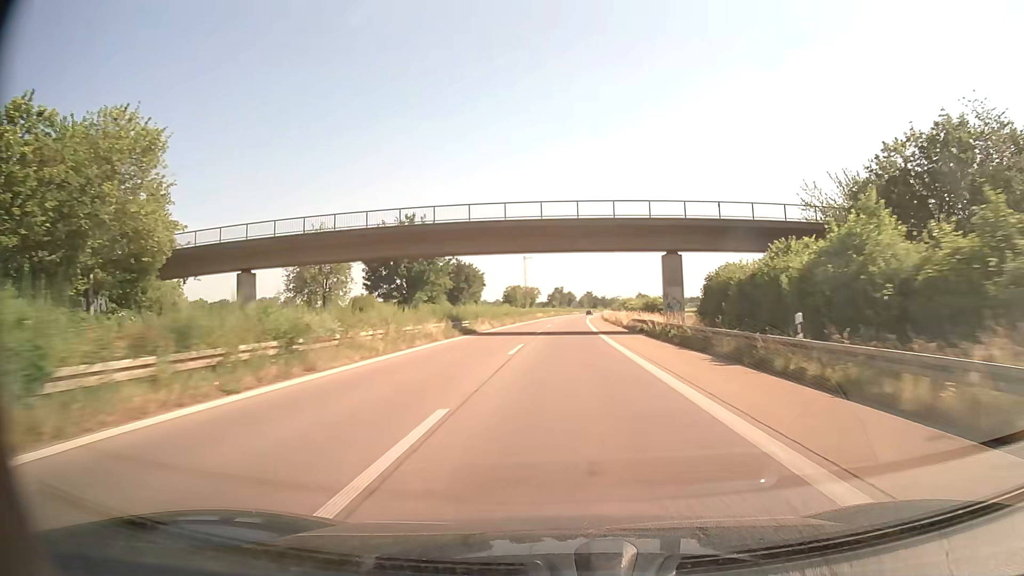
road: trunk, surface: asphalt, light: Day
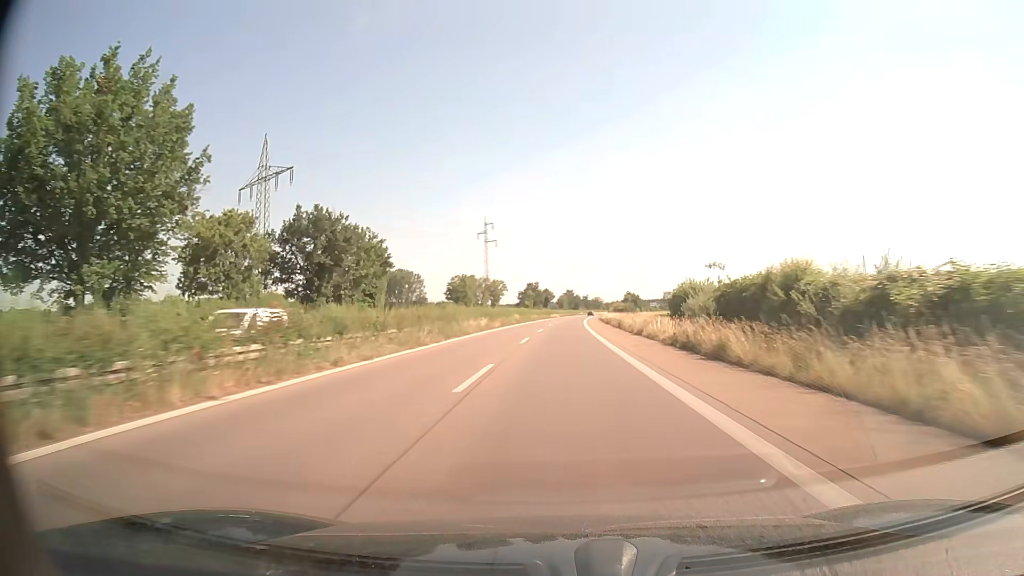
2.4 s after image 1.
(+1.0, +64.4) m; +2°
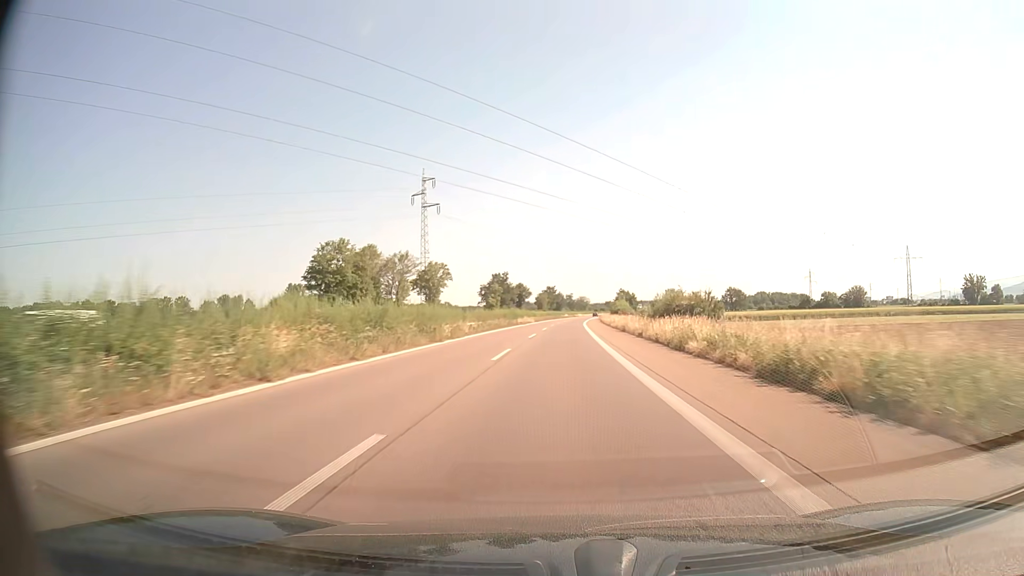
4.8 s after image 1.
(+1.1, +64.2) m; +2°
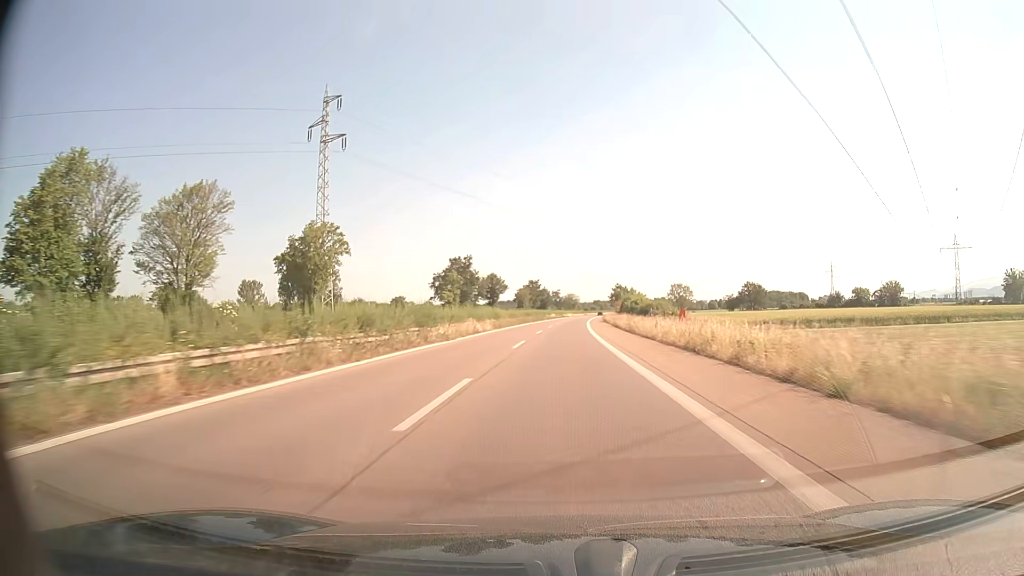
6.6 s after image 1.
(+0.5, +48.1) m; +1°
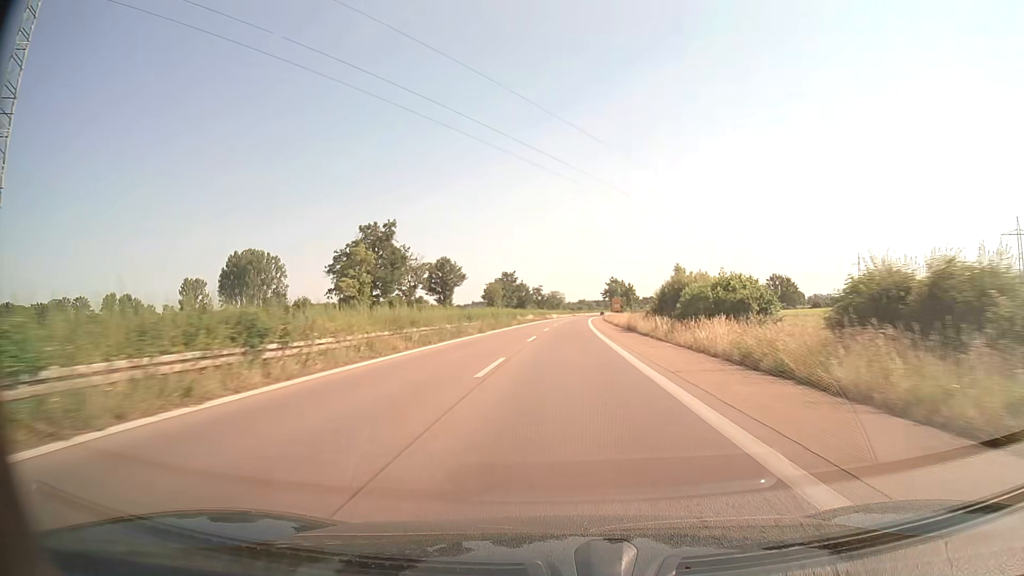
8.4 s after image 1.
(+0.6, +48.0) m; +1°
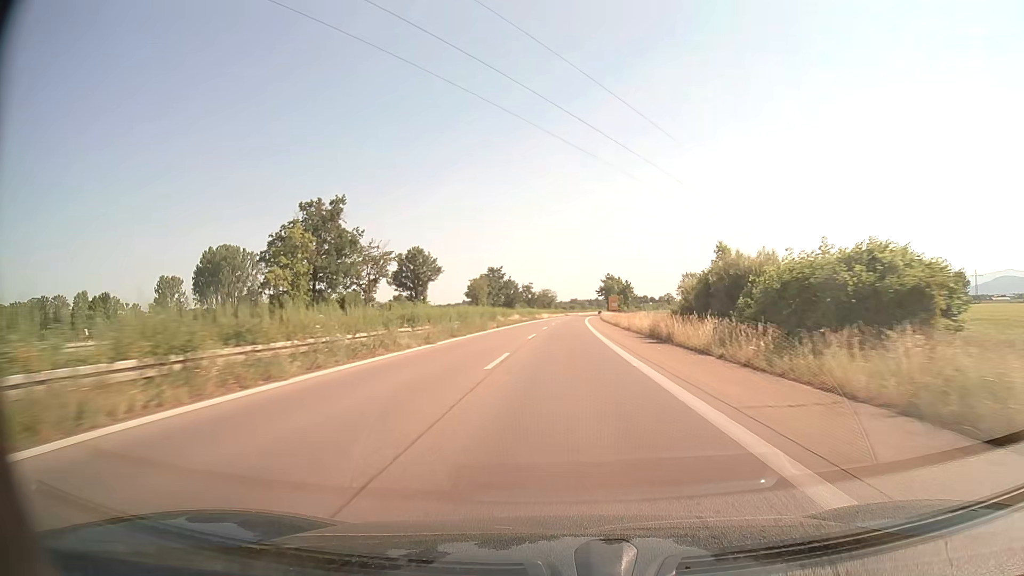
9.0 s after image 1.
(+0.1, +16.0) m; +1°
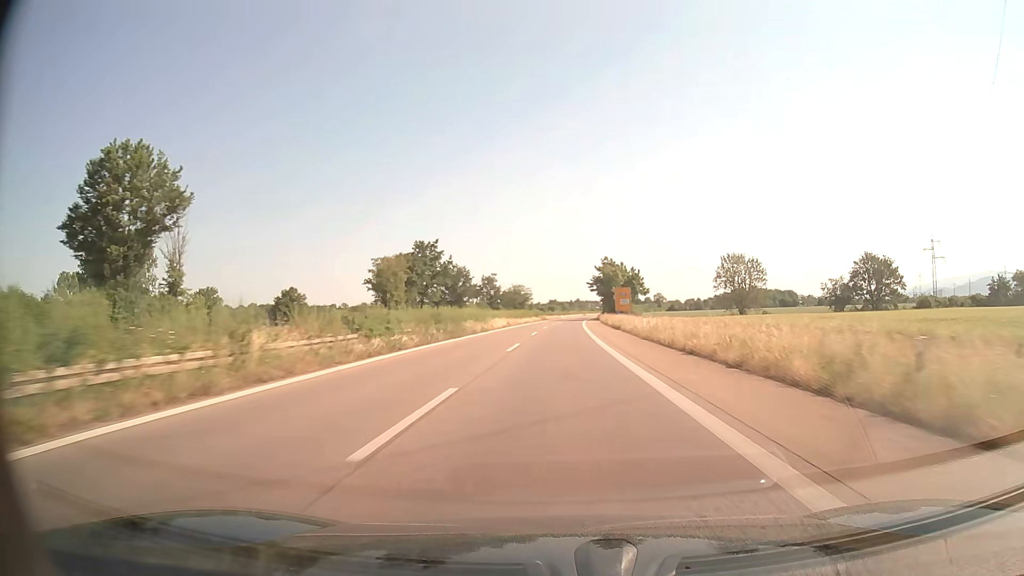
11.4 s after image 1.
(+1.2, +64.0) m; +2°
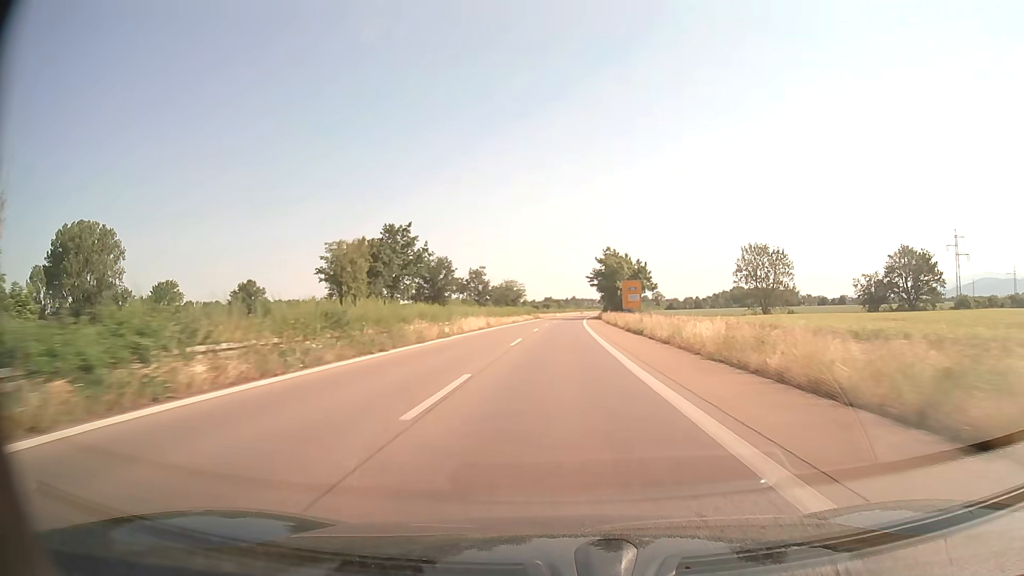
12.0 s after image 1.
(0.0, +16.0) m; 0°
(0, +10) (0, +20) (0, +30) (0, +40) (+1, +50) (+1, +60) (+1, +70) (+1, +80) (+2, +90) (+2, +100) m
